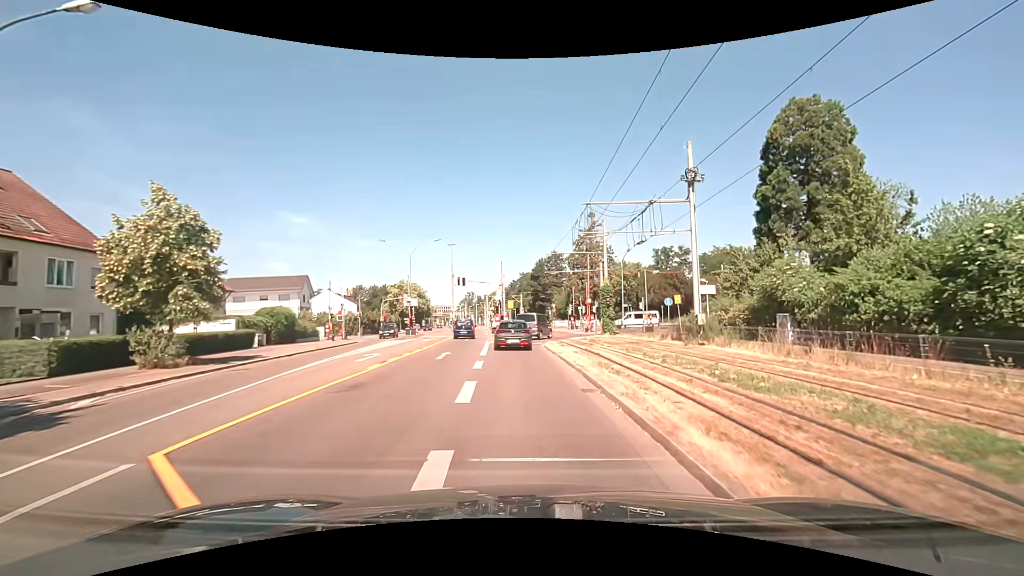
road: tertiary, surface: asphalt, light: Day
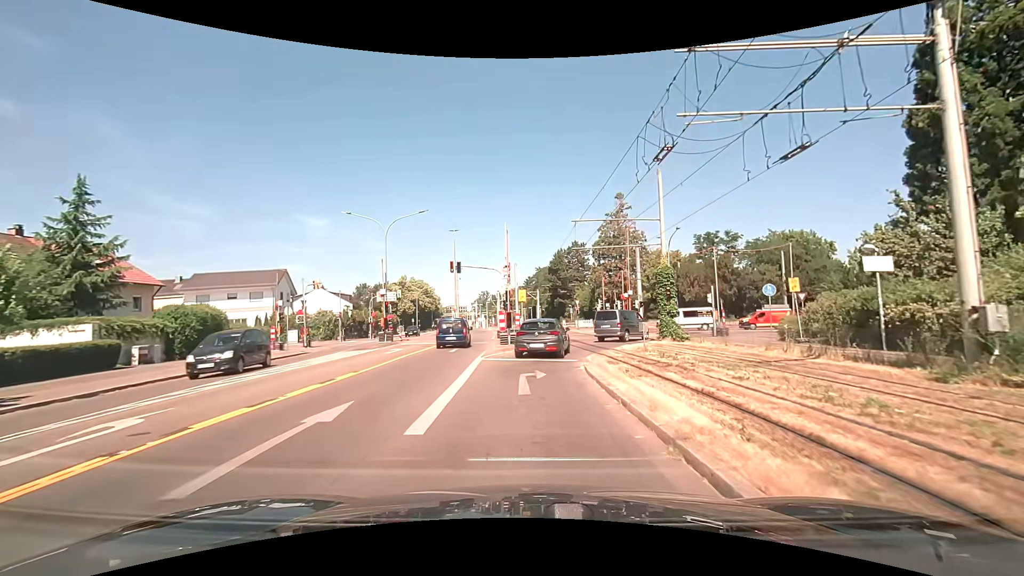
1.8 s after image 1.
(-0.3, +14.1) m; -2°
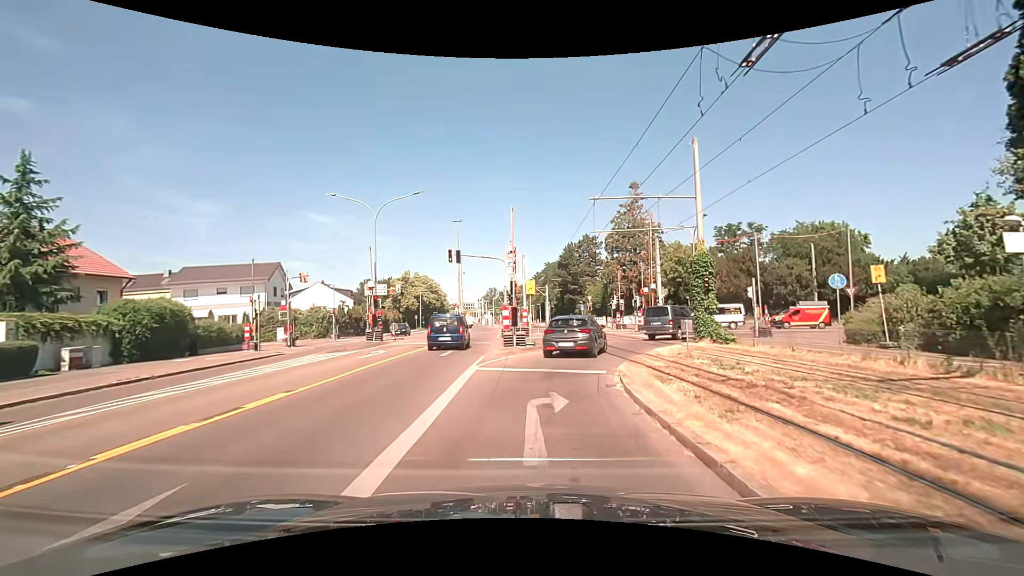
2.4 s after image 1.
(-0.1, +4.7) m; -1°
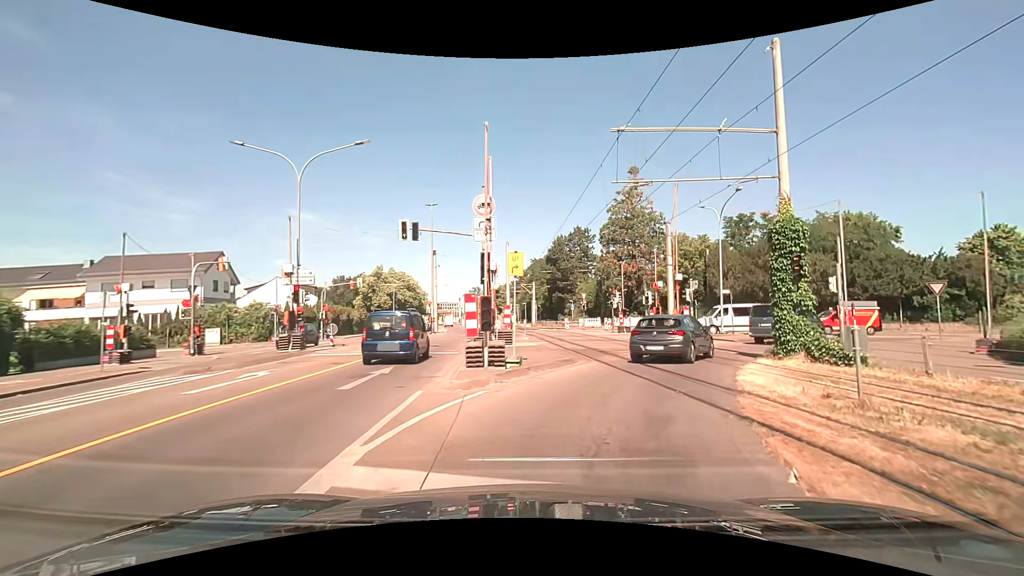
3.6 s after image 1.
(0.0, +9.2) m; +1°
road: tertiary_link
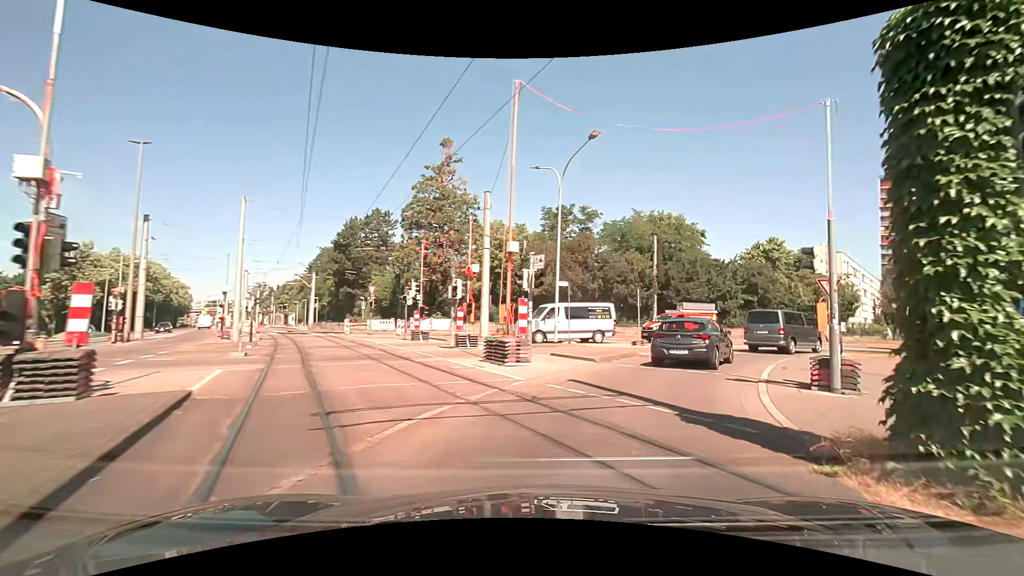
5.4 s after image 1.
(+2.5, +13.1) m; +22°
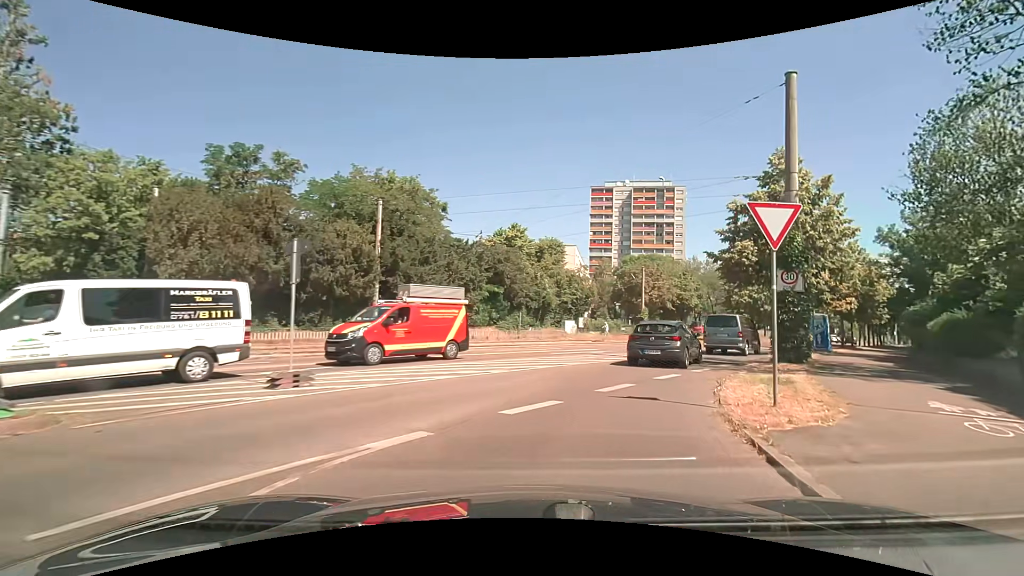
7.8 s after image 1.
(+4.5, +15.9) m; +30°
